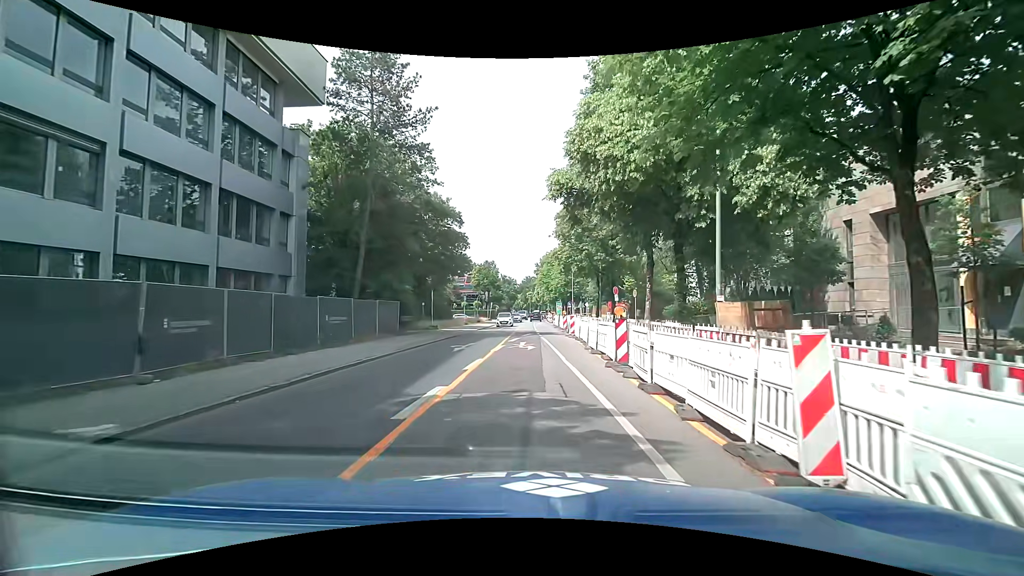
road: secondary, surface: asphalt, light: Day
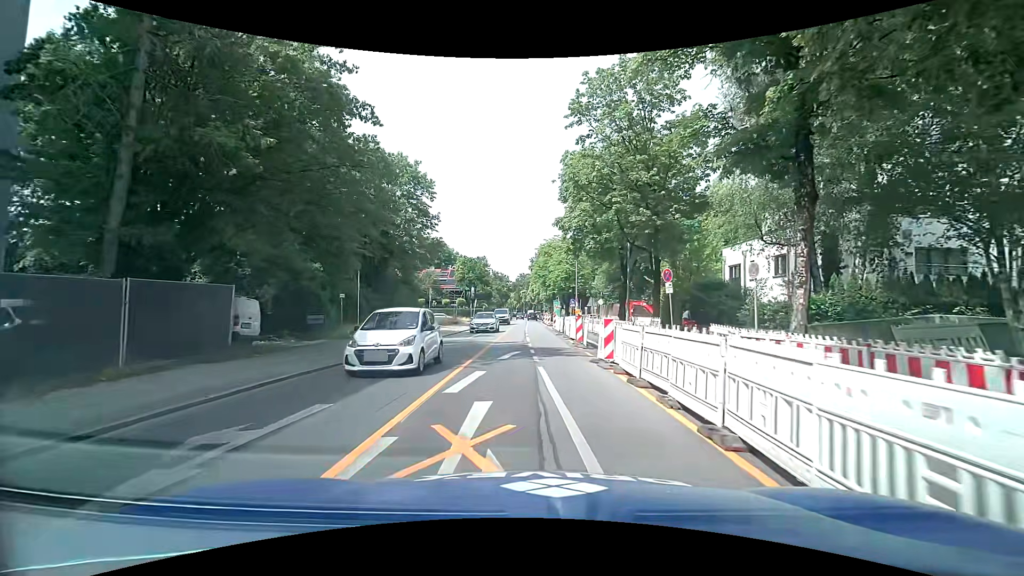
(+0.3, +16.2) m; +1°
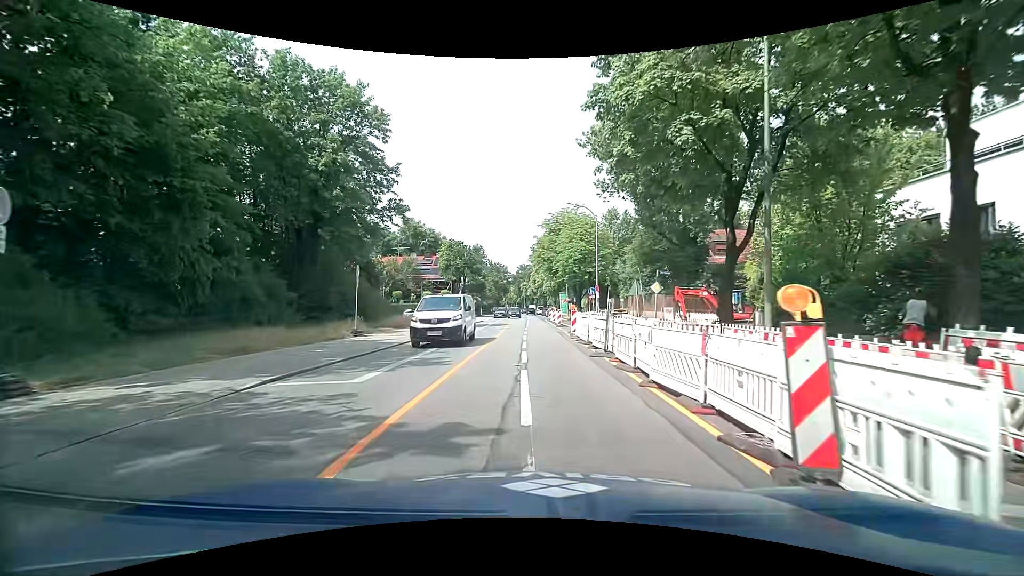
(-0.1, +17.4) m; +1°
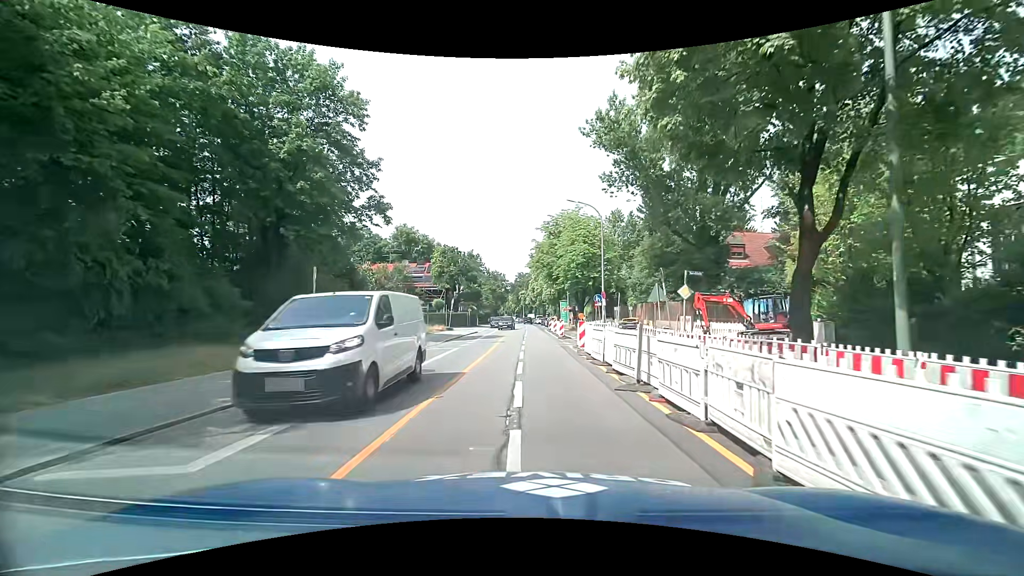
(0.0, +4.5) m; 0°
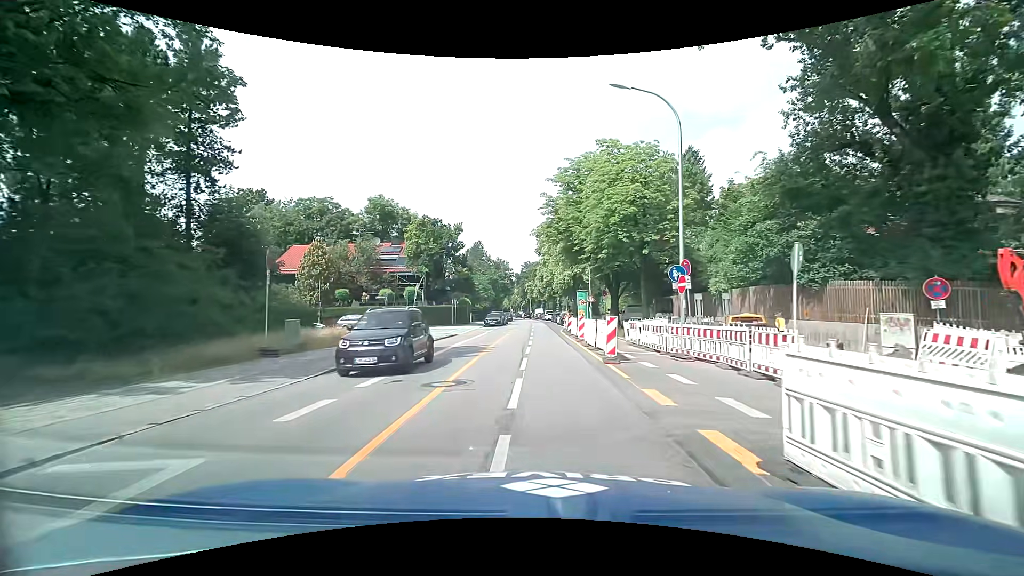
(-0.2, +18.6) m; -2°
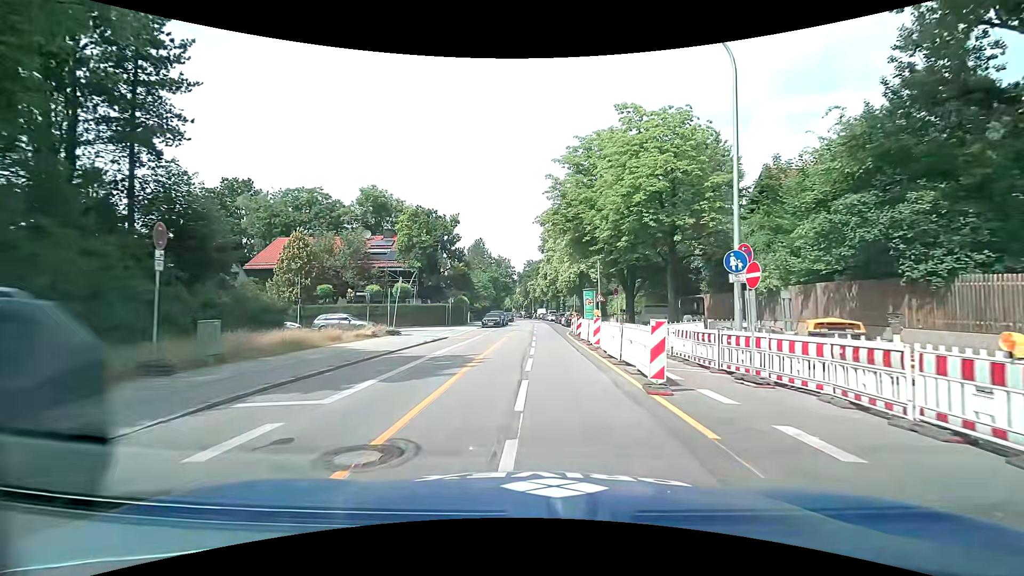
(0.0, +4.8) m; 0°
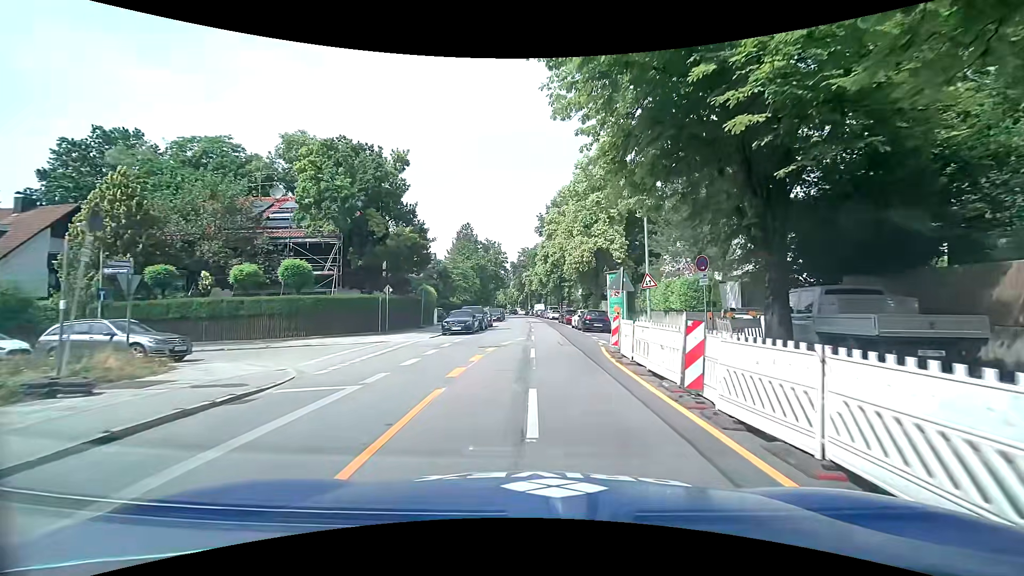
(-0.1, +19.6) m; 0°
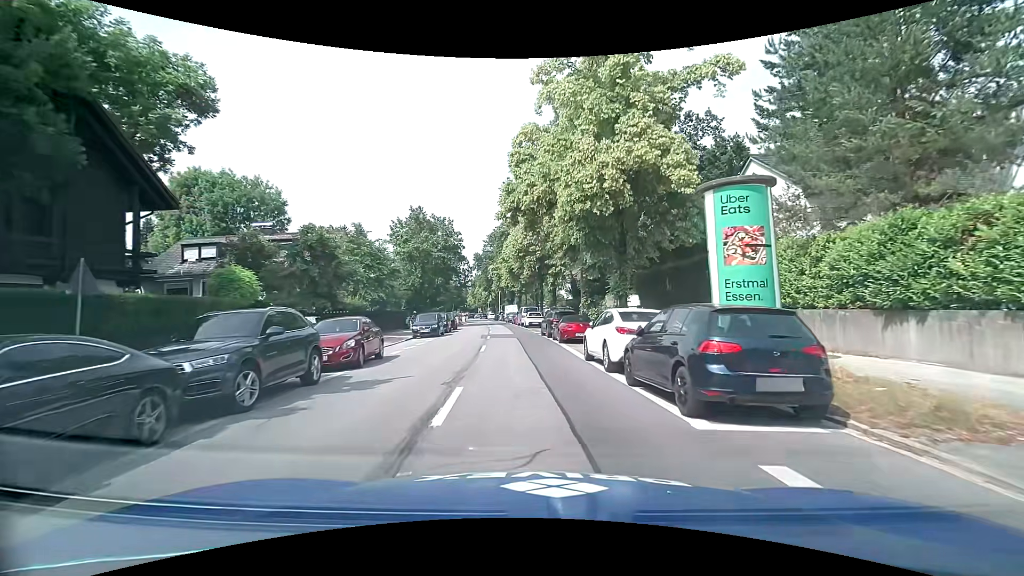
(+0.8, +25.1) m; +3°
(0, +10) (-1, +20) (-2, +30) (-2, +40) (-3, +50) (-4, +60) (-5, +70) (-7, +80) (-8, +90) (-9, +99) m
